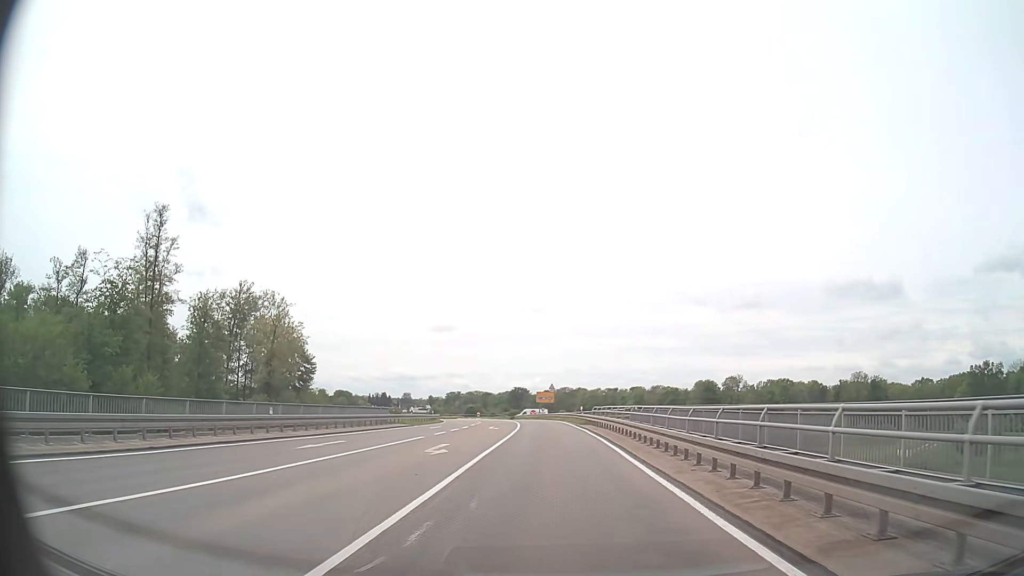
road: secondary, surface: asphalt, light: Day
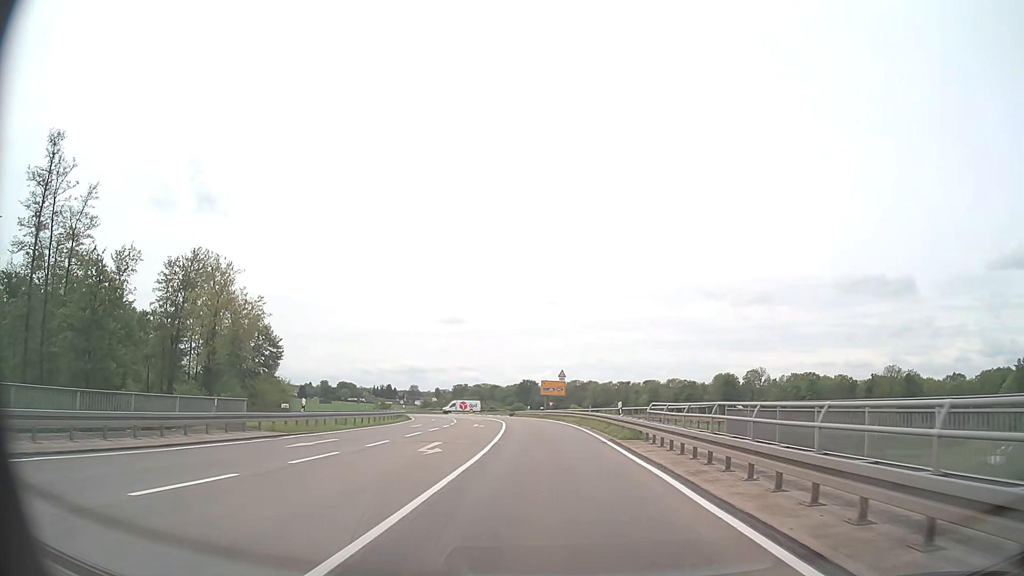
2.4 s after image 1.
(+0.2, +23.8) m; 0°
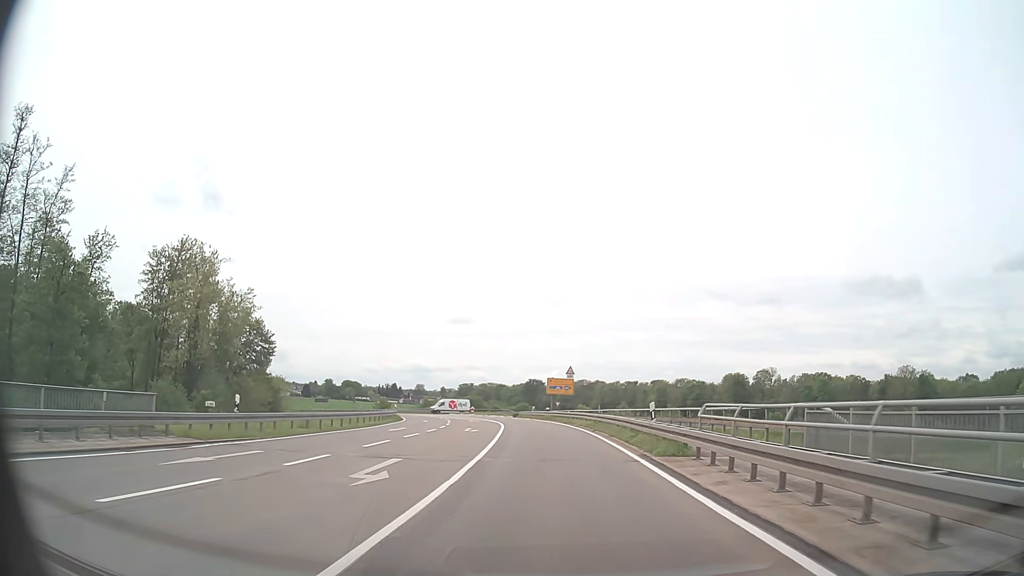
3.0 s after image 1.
(0.0, +6.7) m; -1°
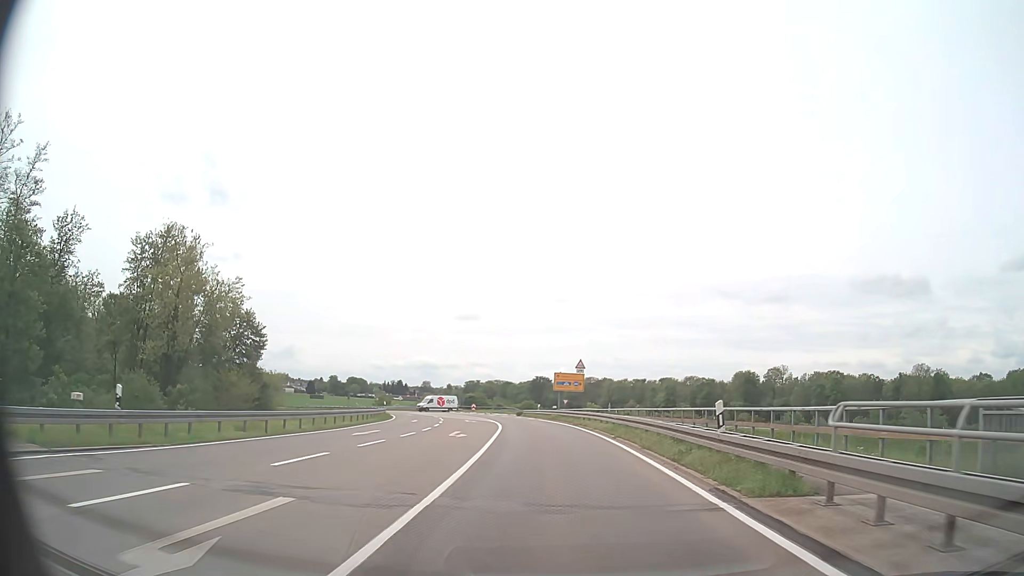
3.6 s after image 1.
(0.0, +6.9) m; 0°
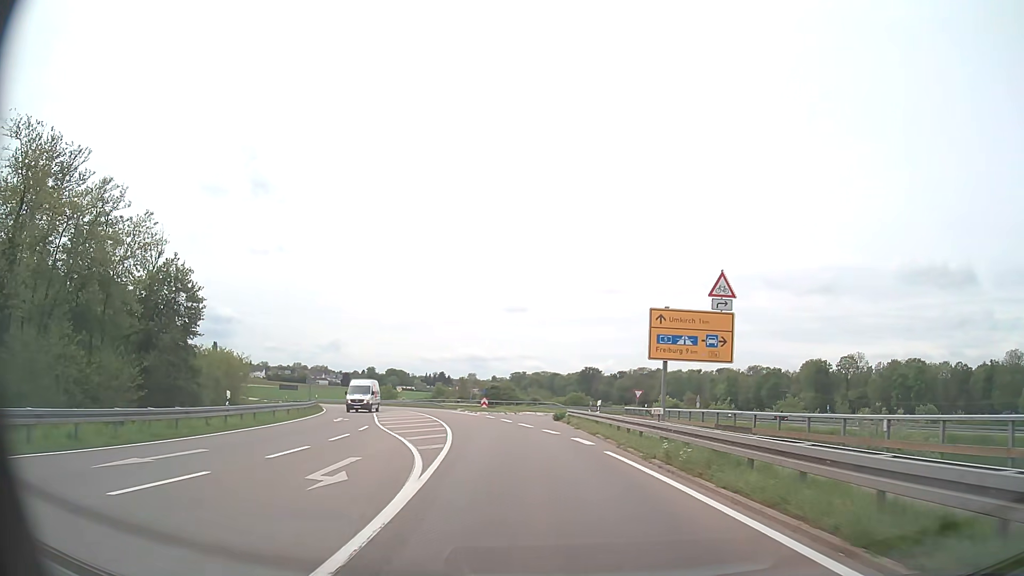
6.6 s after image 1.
(-1.1, +35.3) m; -4°
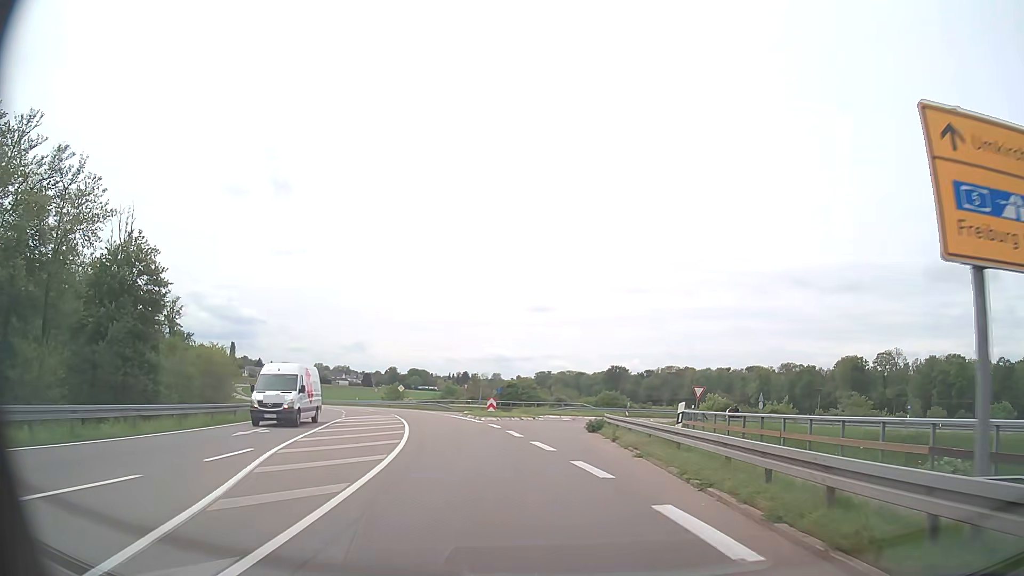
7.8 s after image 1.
(-0.3, +13.4) m; -2°
